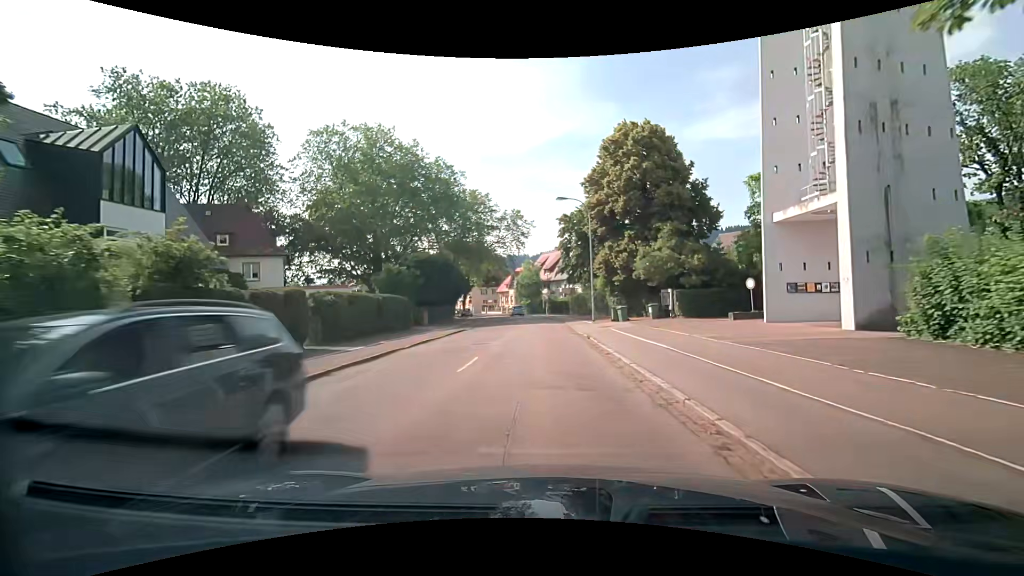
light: Day
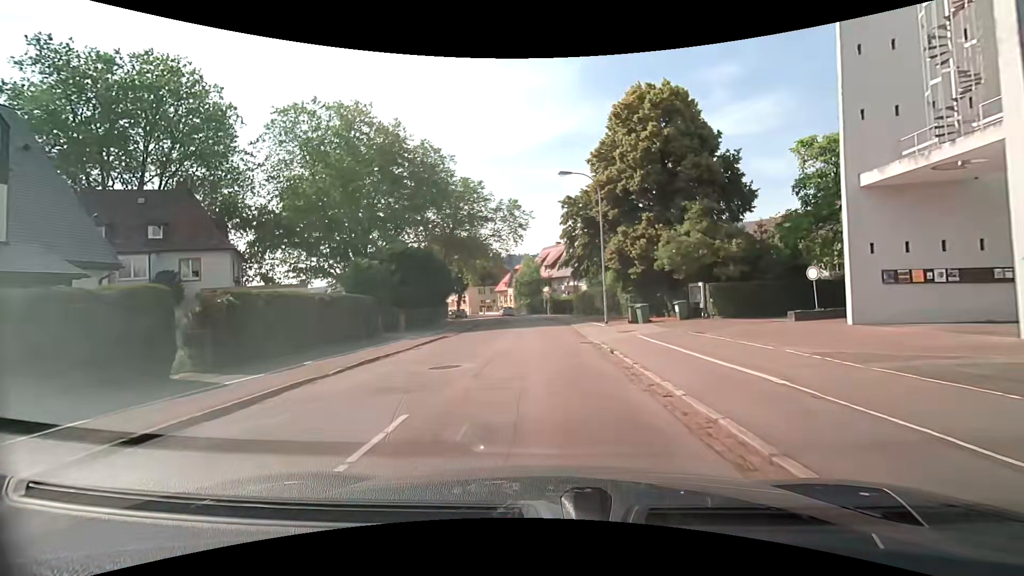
(0.0, +6.7) m; 0°
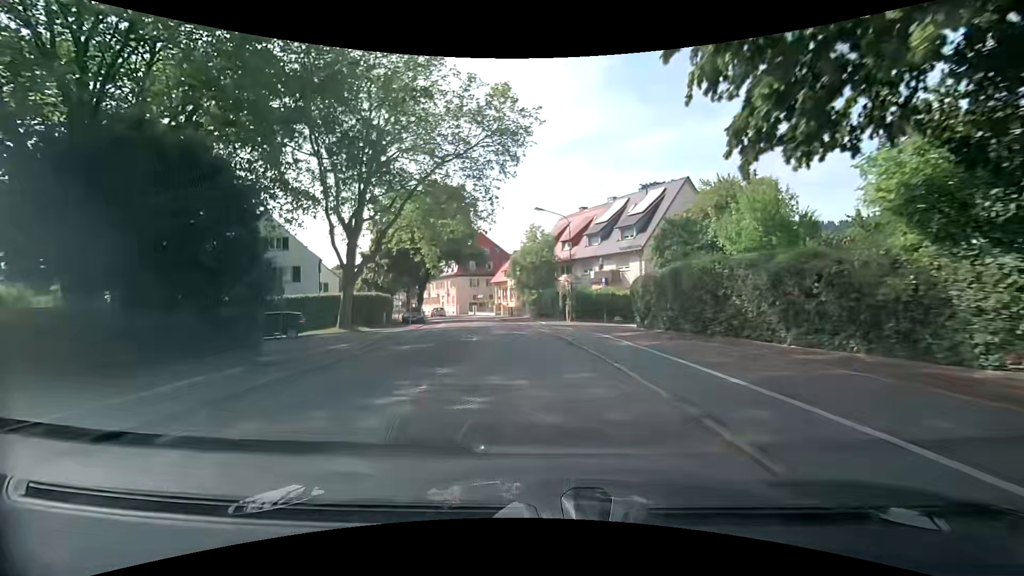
(-0.5, +32.3) m; -2°
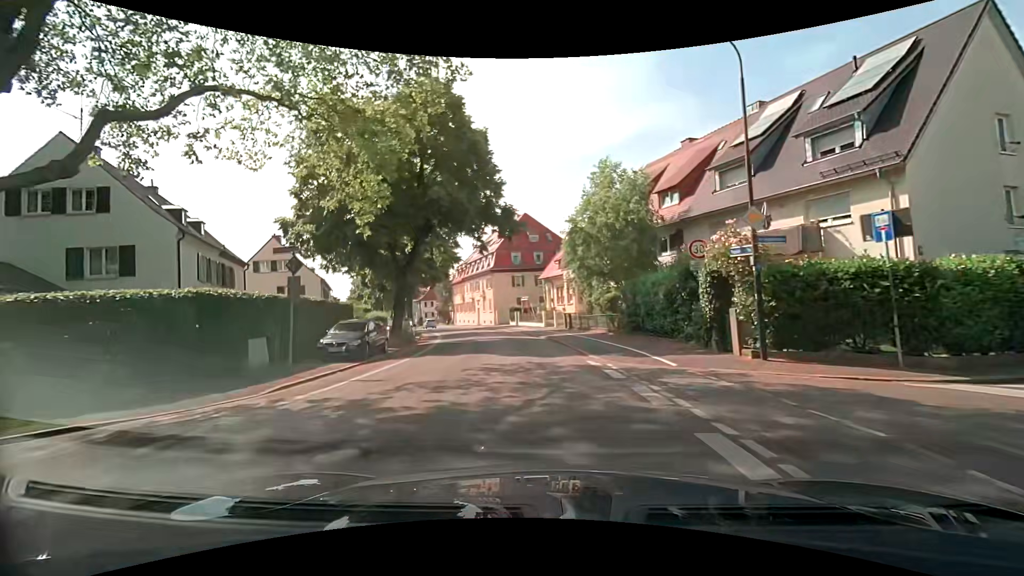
(-1.4, +24.3) m; -7°
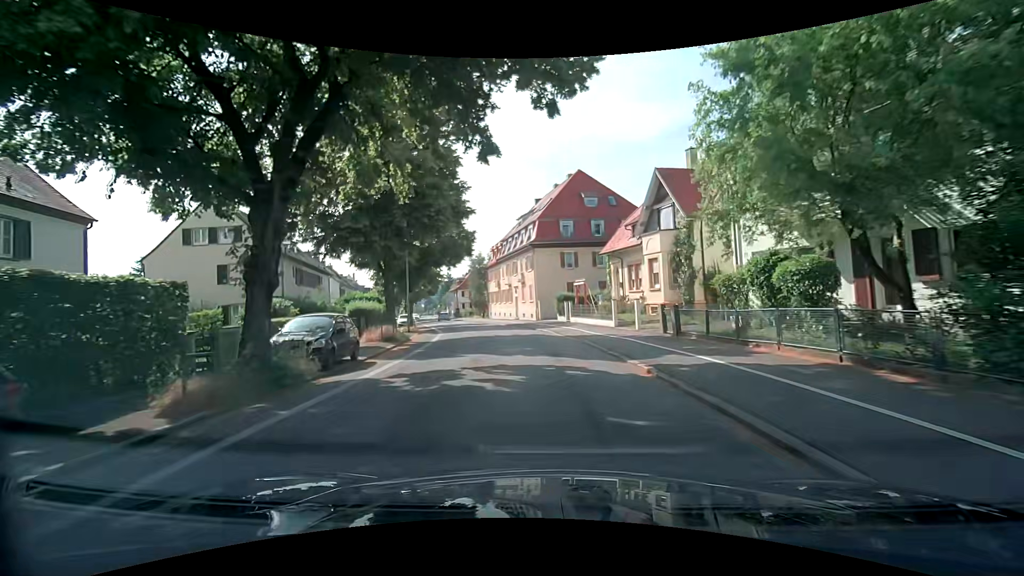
(-1.0, +17.5) m; -6°
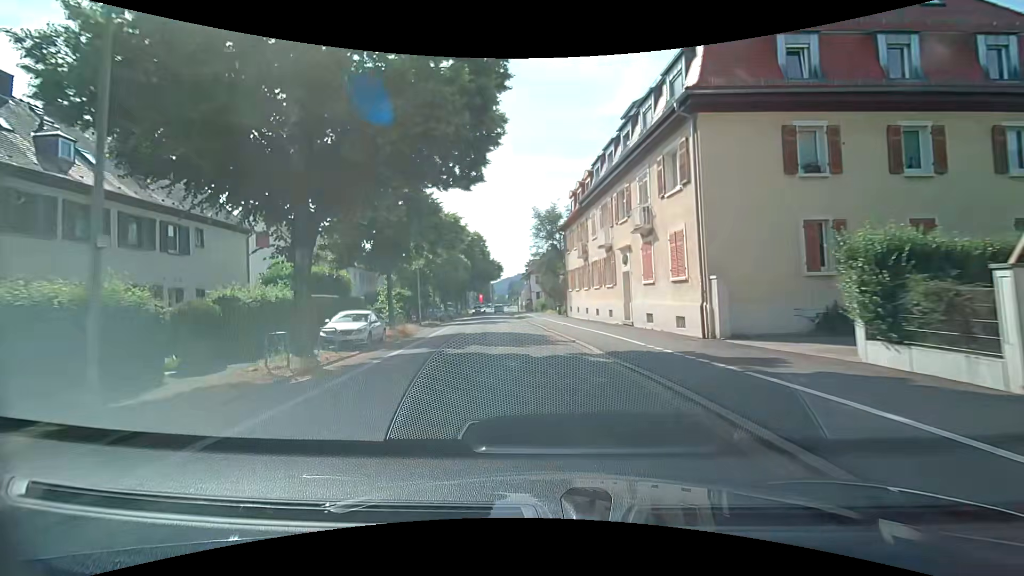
(-2.3, +30.7) m; -9°
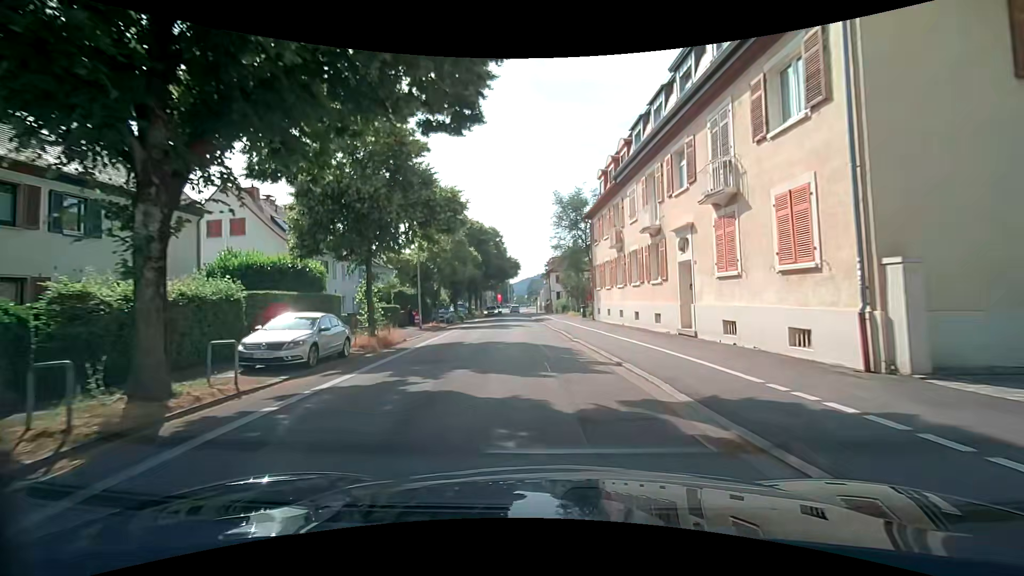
(-0.2, +6.2) m; -3°
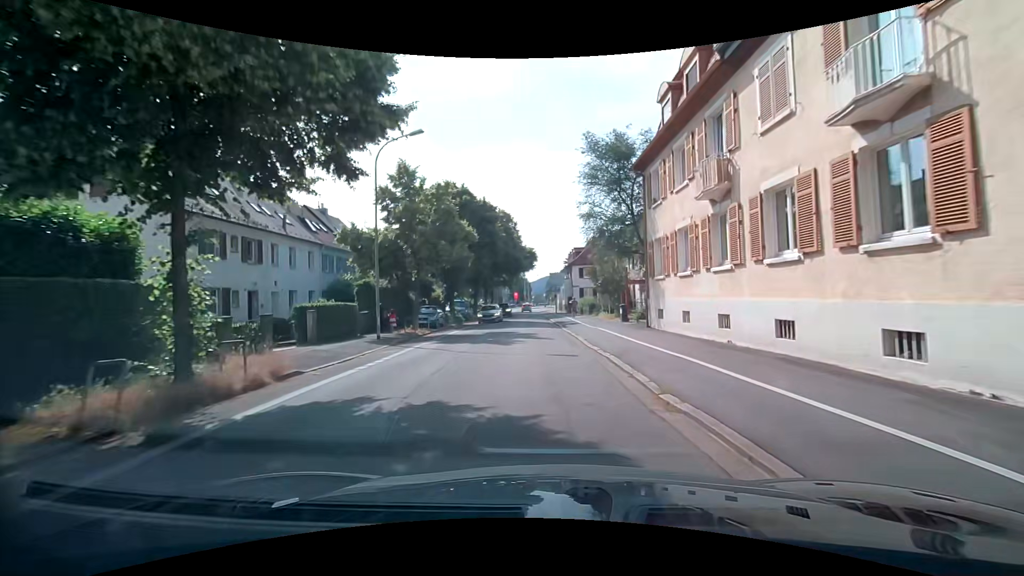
(-0.1, +12.2) m; -2°
(0, +10) (-1, +20) (-1, +30) (-2, +40) (-2, +50) (-3, +60) (-3, +70) (-3, +80) (-3, +90) (-4, +100) m
